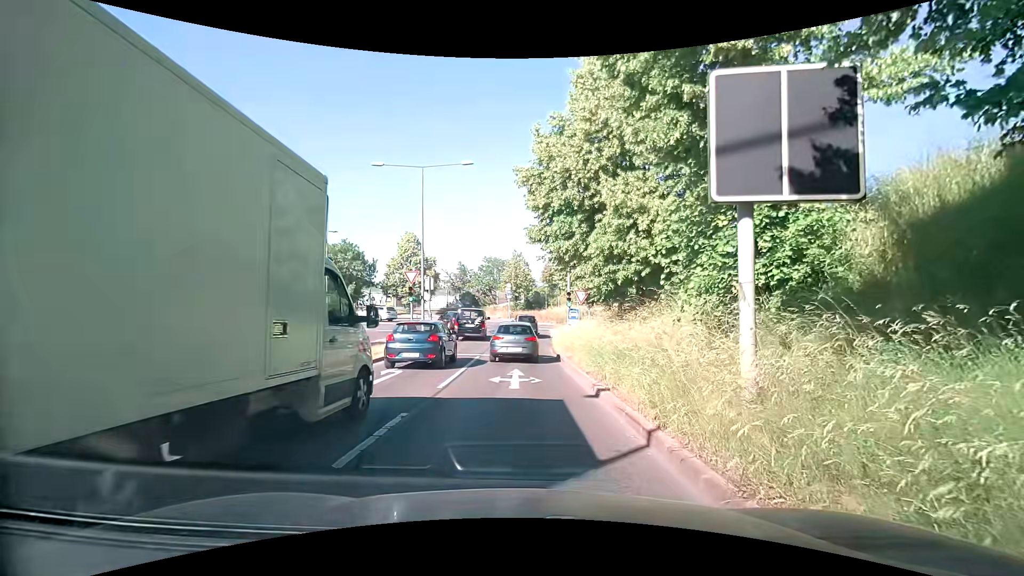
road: tertiary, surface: asphalt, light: Day
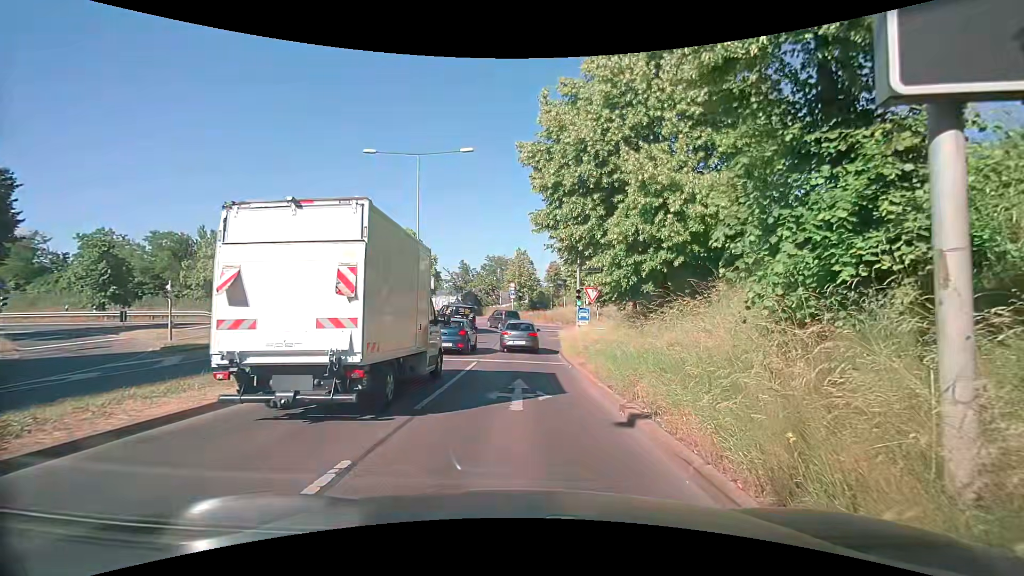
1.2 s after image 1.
(+0.1, +2.7) m; +1°
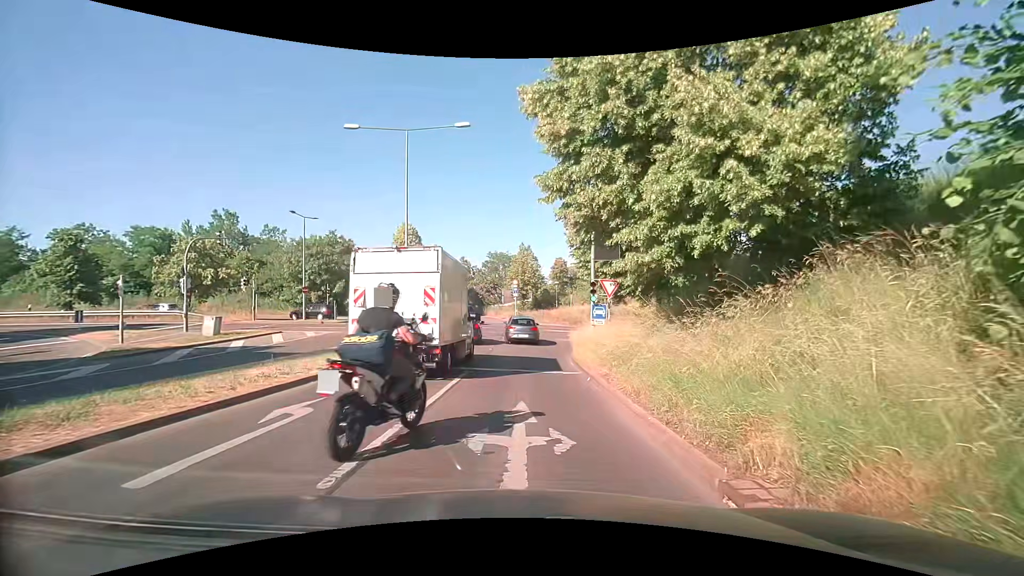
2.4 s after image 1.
(+0.1, +4.0) m; +1°
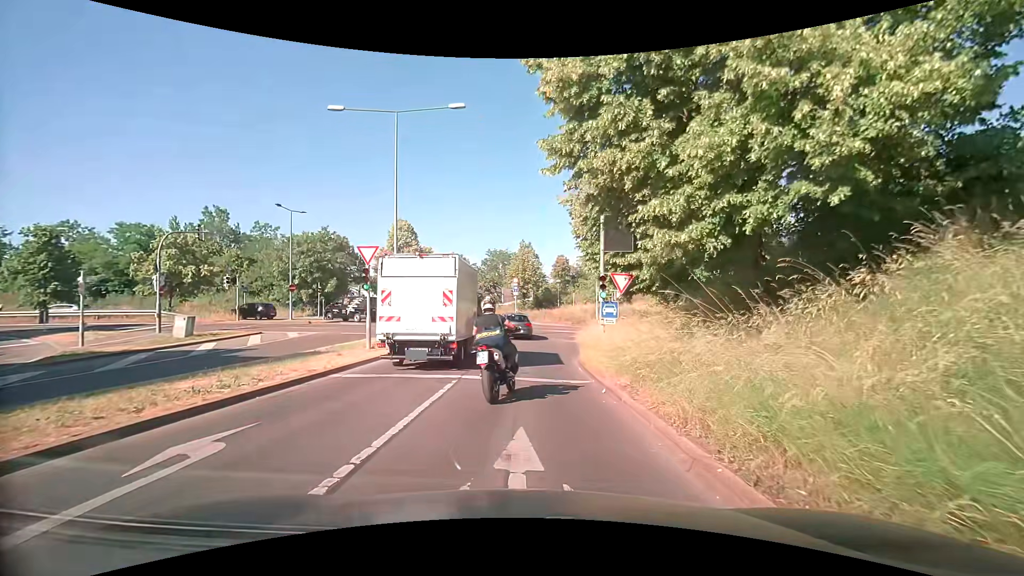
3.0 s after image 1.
(0.0, +2.4) m; -2°
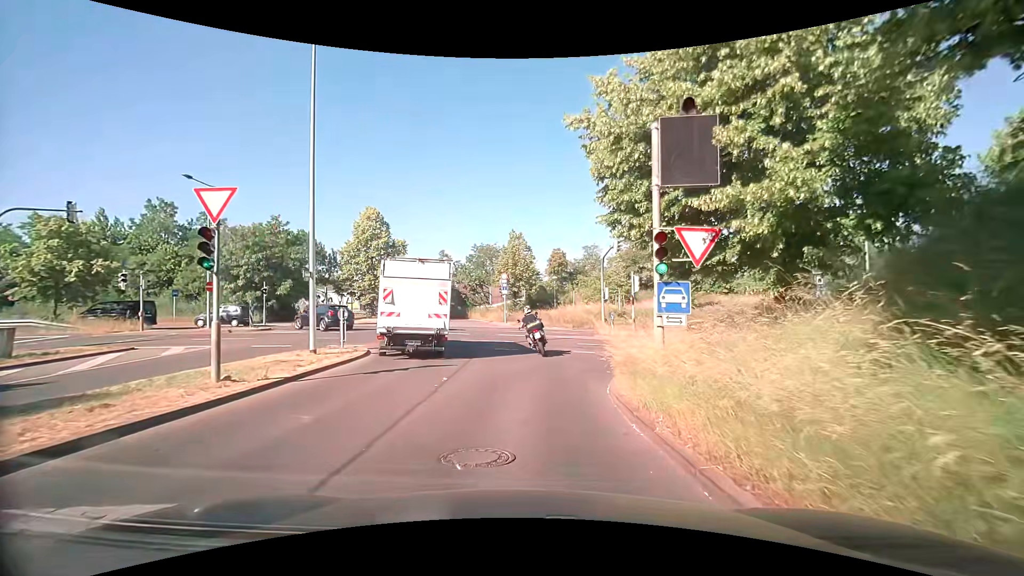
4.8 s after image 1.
(+0.2, +8.7) m; +1°
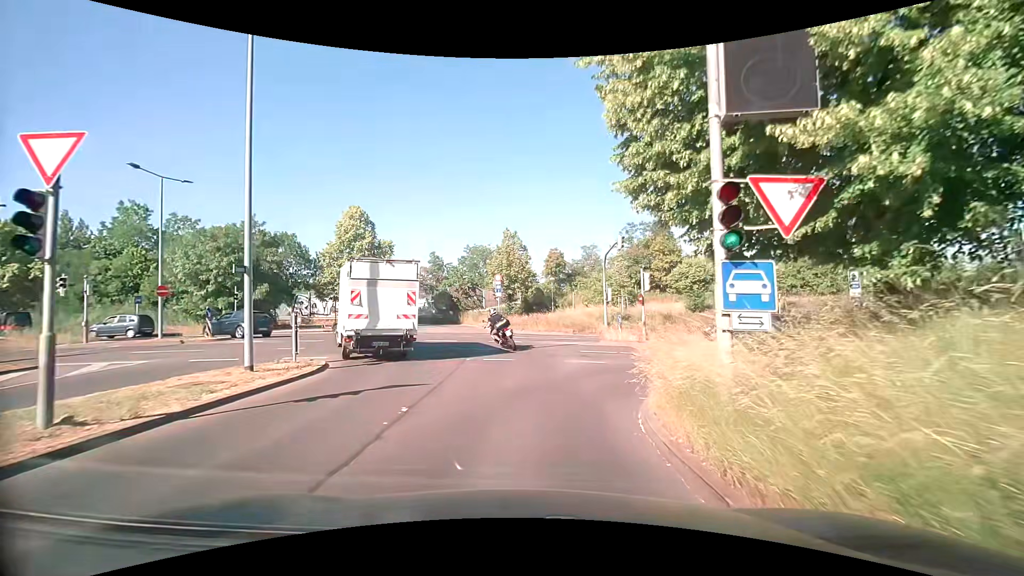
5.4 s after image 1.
(0.0, +3.4) m; +3°
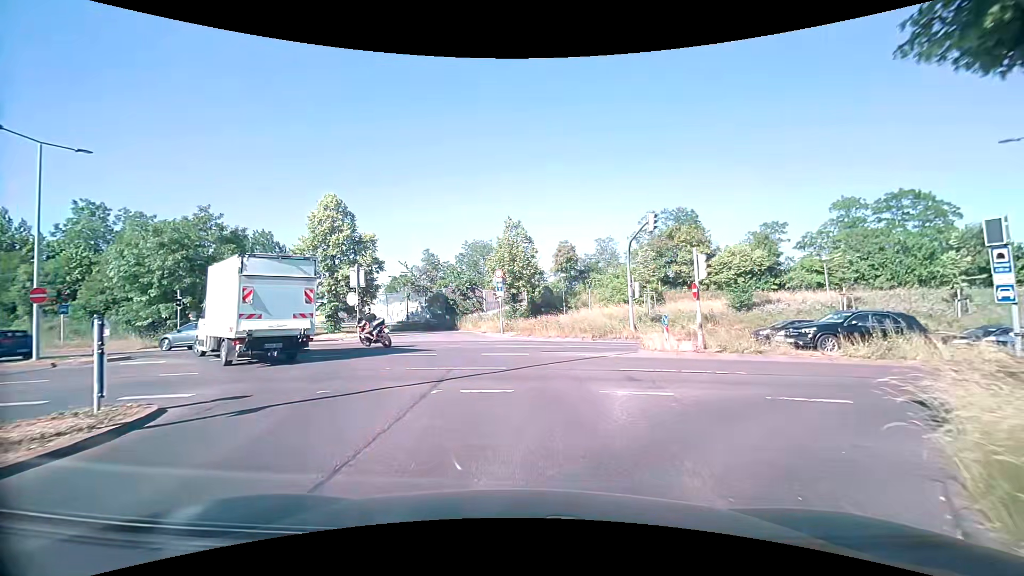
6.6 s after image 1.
(-0.2, +6.8) m; -2°
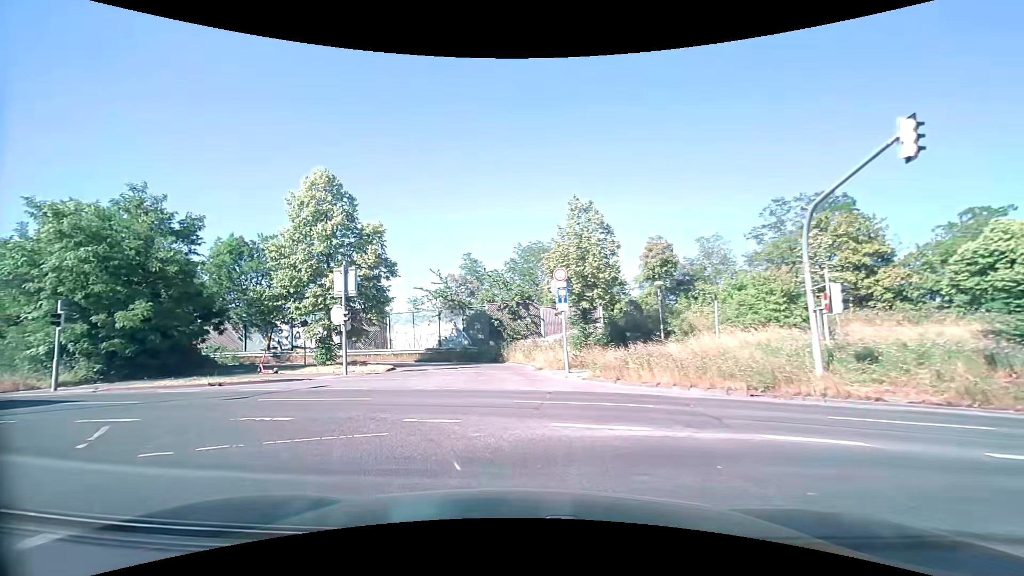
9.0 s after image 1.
(-0.6, +13.3) m; -8°
